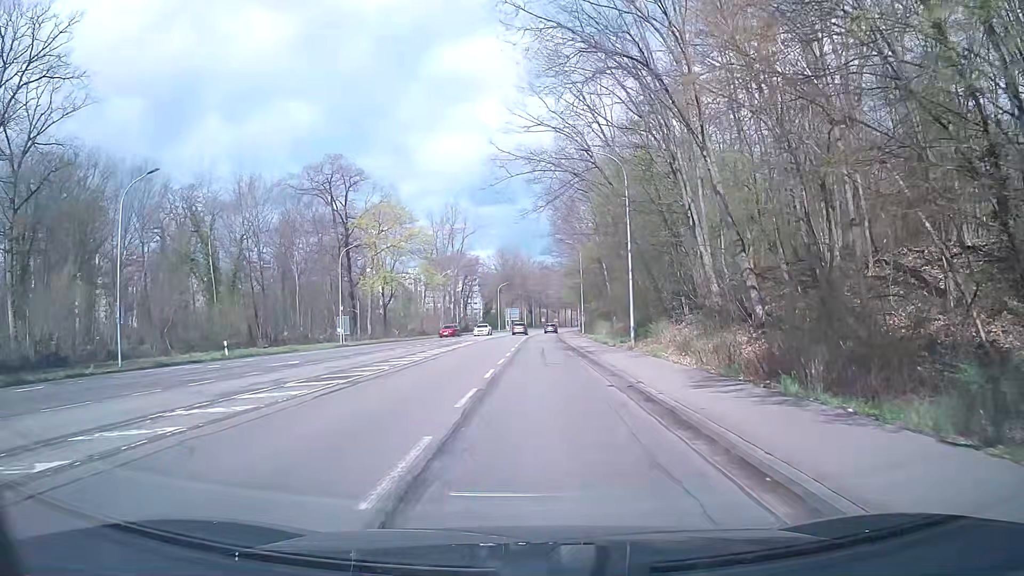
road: secondary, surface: asphalt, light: Day
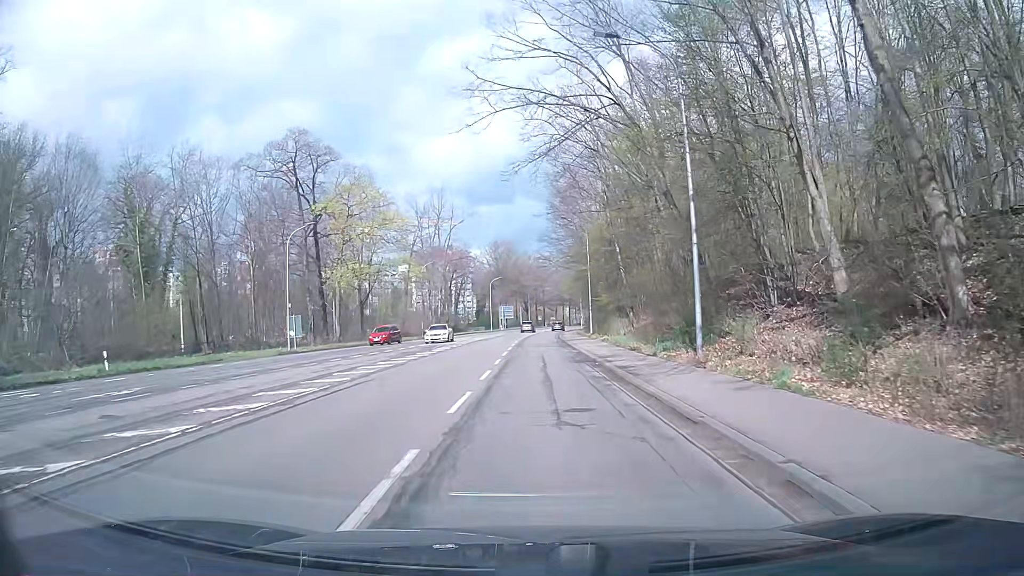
(+0.1, +13.0) m; +1°
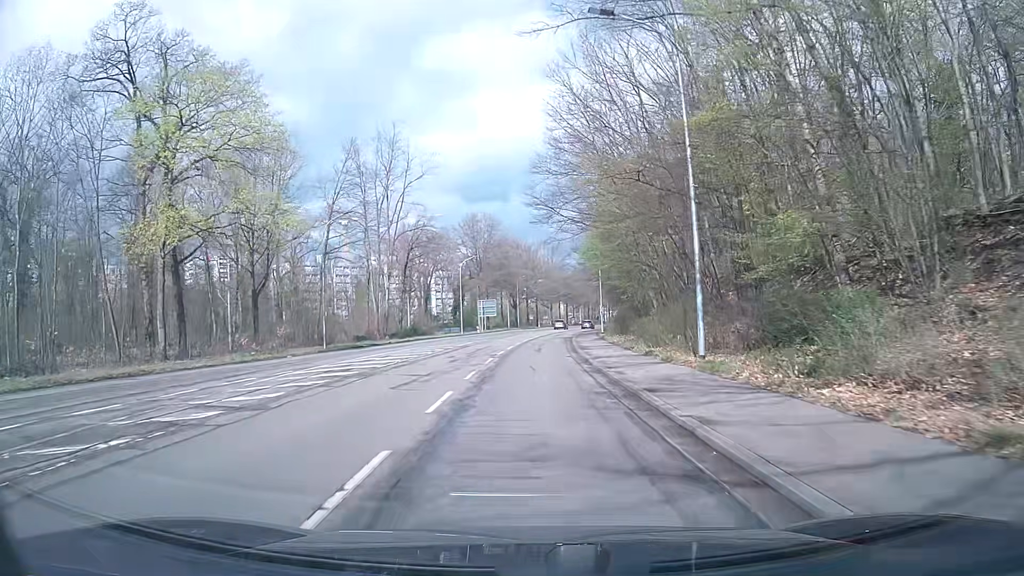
(+0.1, +36.4) m; +1°
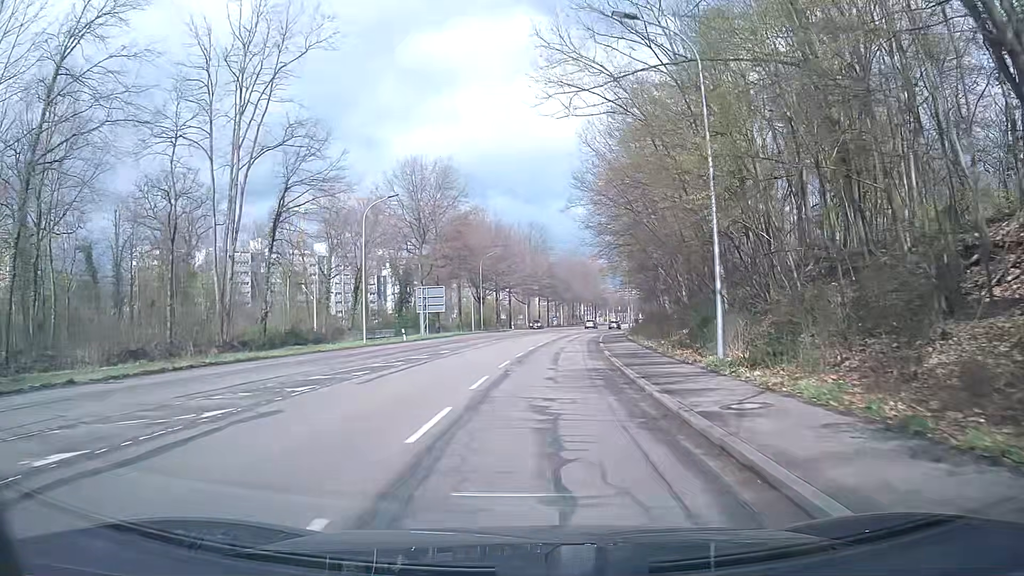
(+0.4, +38.8) m; +2°
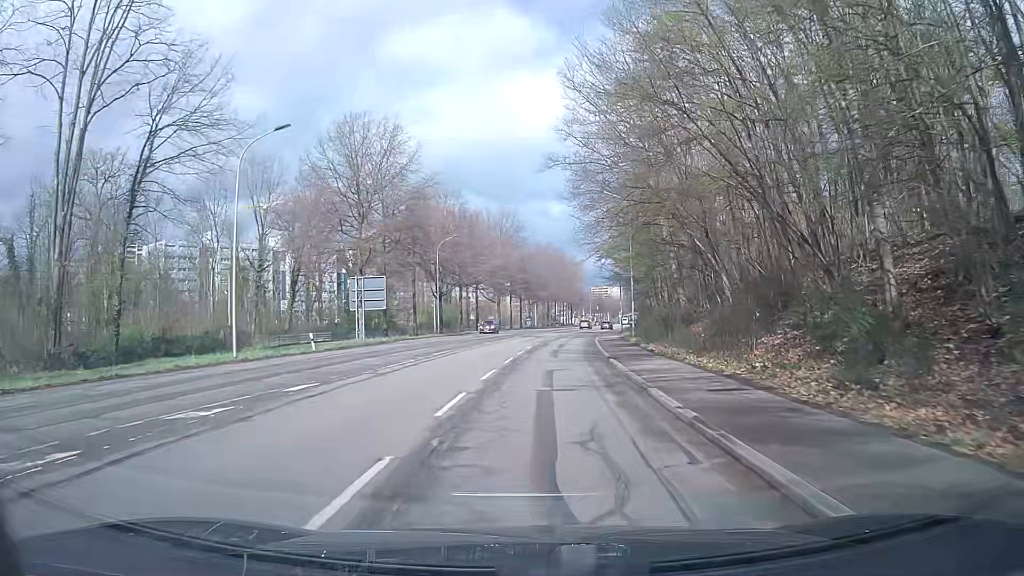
(+0.3, +15.8) m; +2°
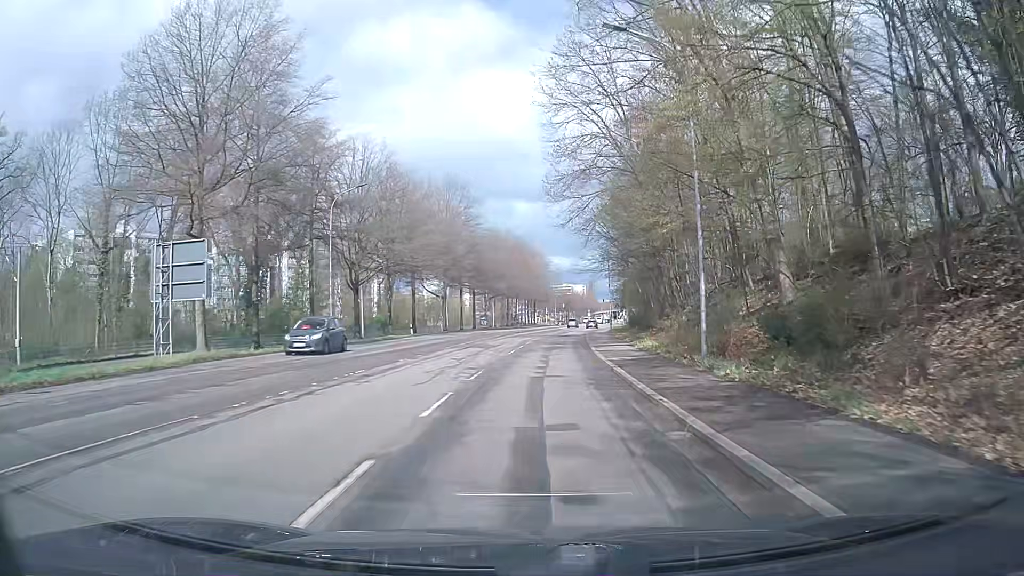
(+0.8, +24.1) m; +4°
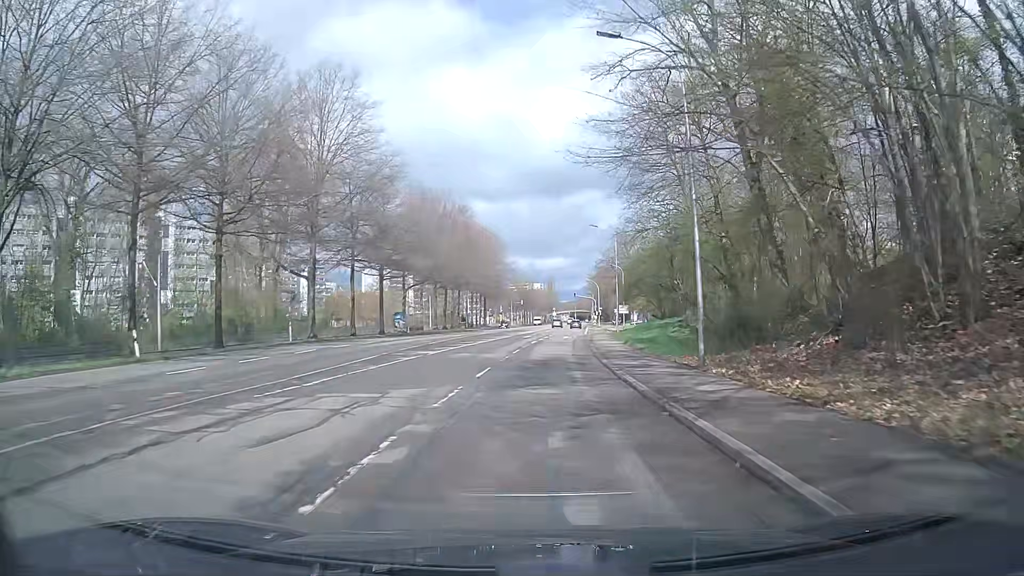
(+1.4, +41.0) m; +4°
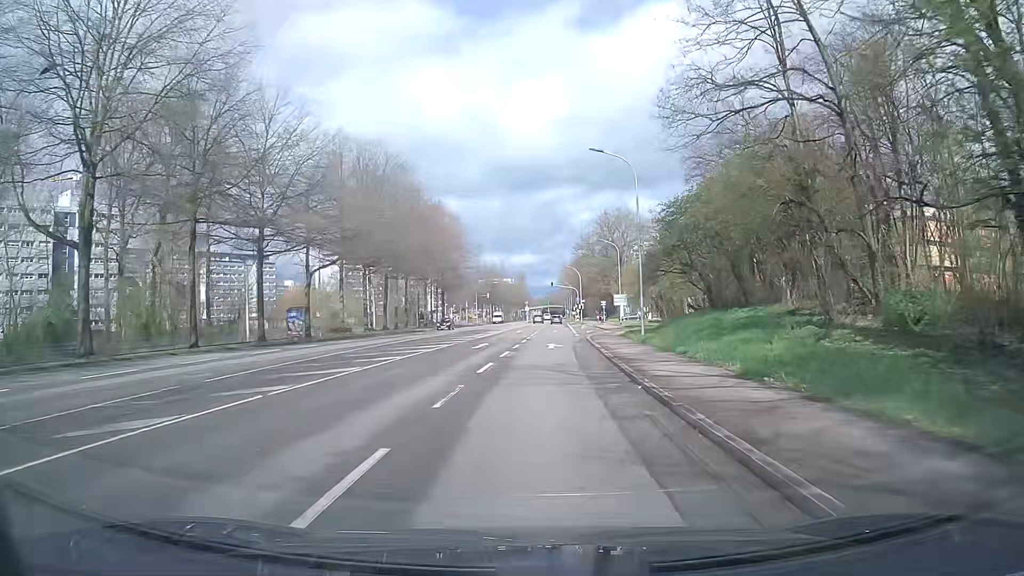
(+0.6, +24.9) m; +3°
(0, +10) (0, +20) (+1, +30) (+1, +40) (+1, +50) (+2, +60) (+2, +70) (+3, +80) (+3, +90) (+3, +100) m
